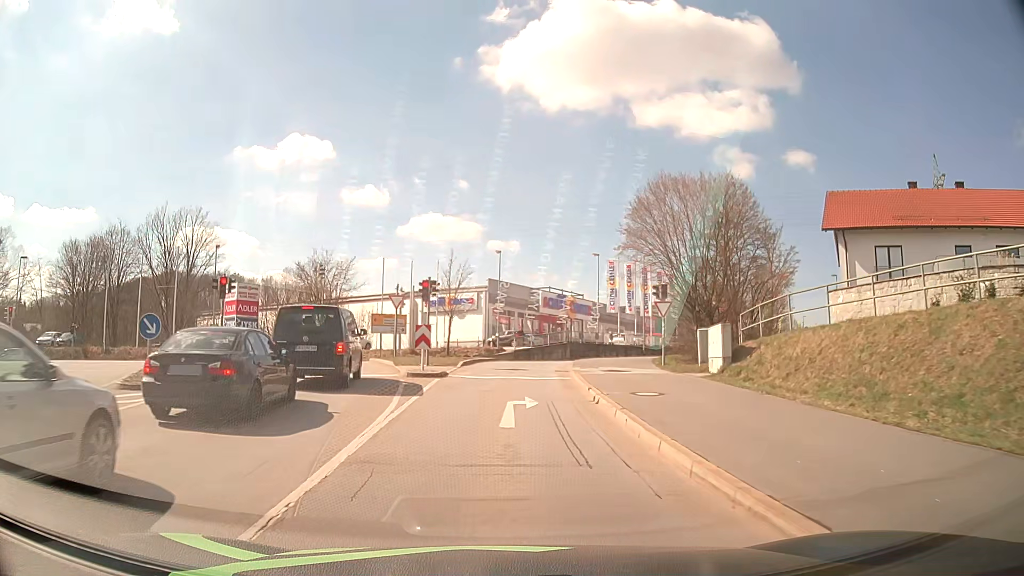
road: primary_link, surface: asphalt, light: Day
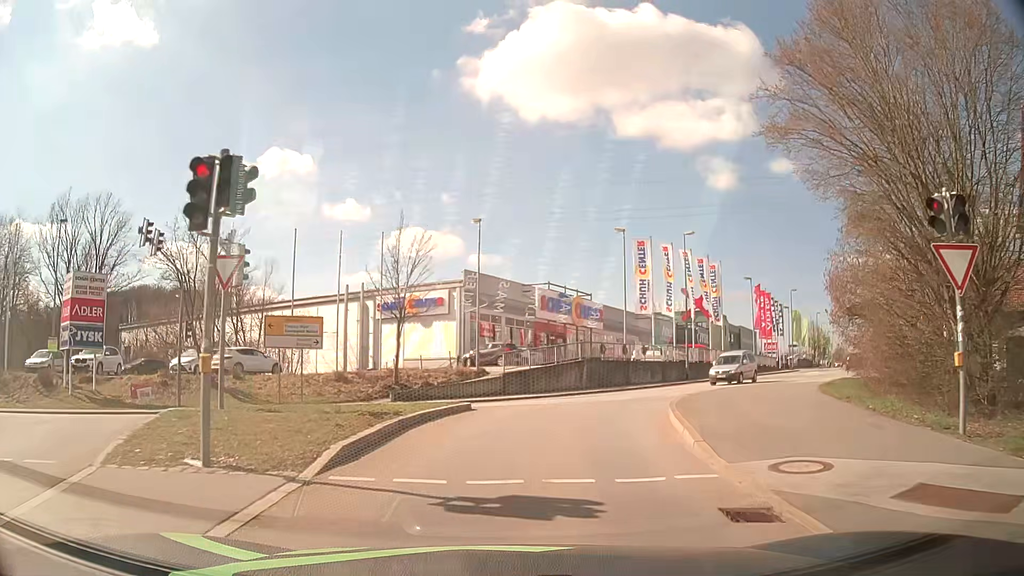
(0.0, +19.7) m; +1°
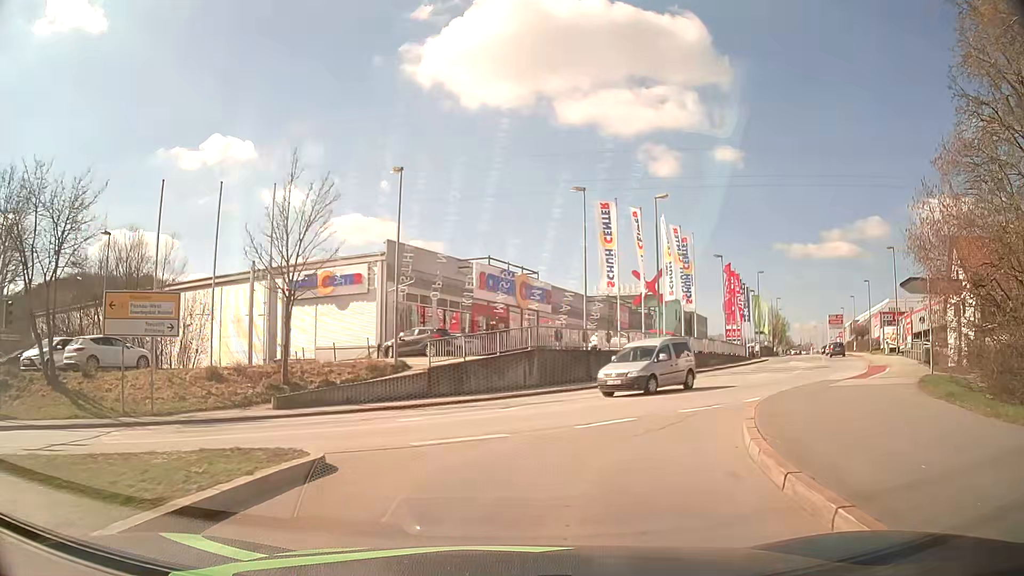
(+0.3, +8.3) m; +6°
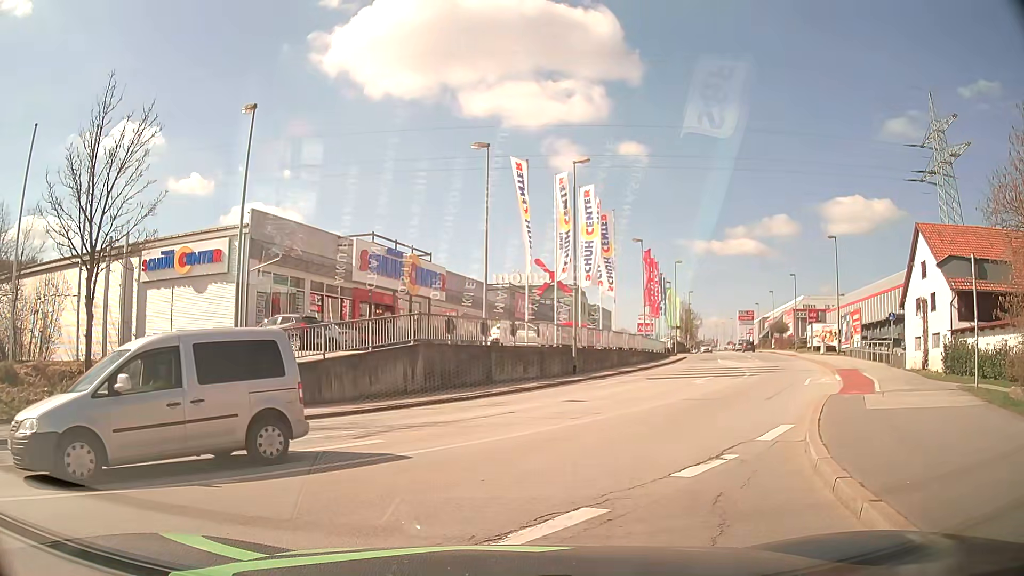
(+0.3, +6.0) m; +7°
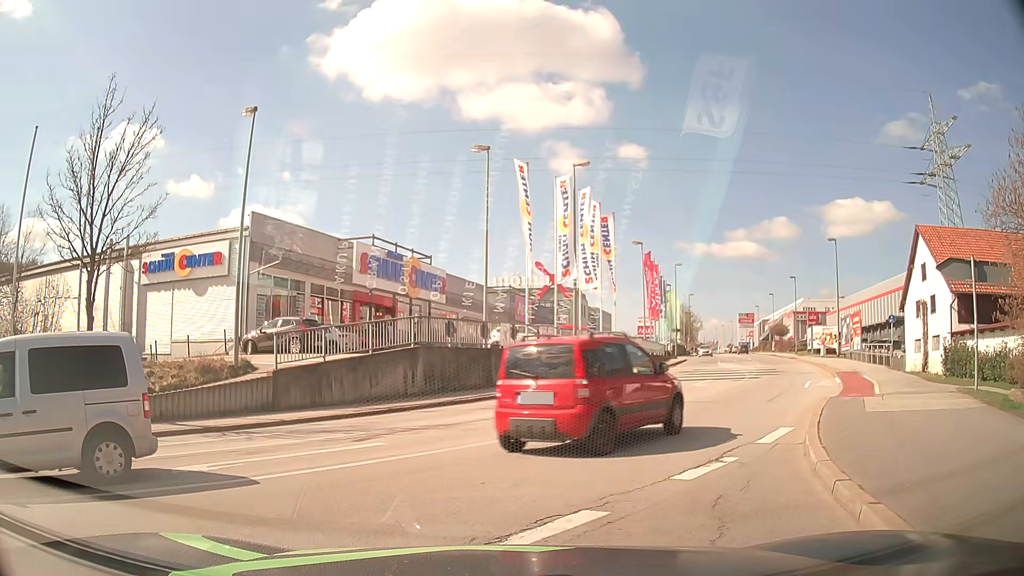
(0.0, +0.1) m; 0°
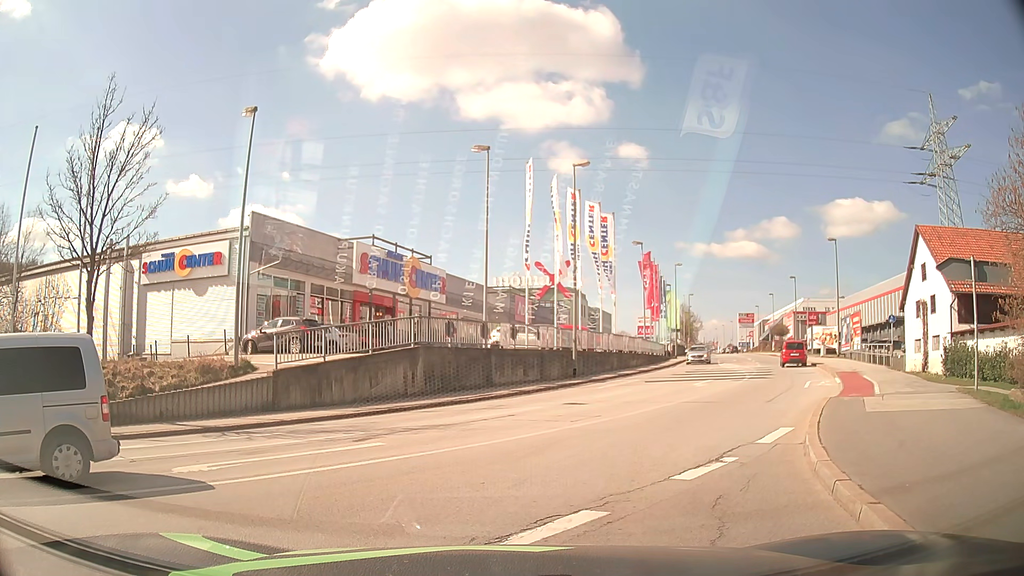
(0.0, 0.0) m; 0°
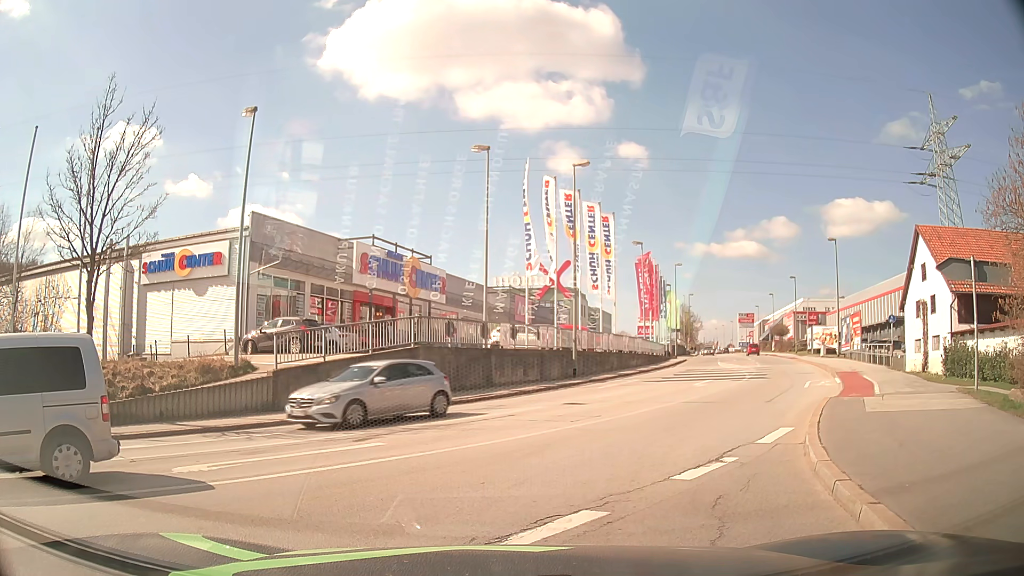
(0.0, 0.0) m; 0°
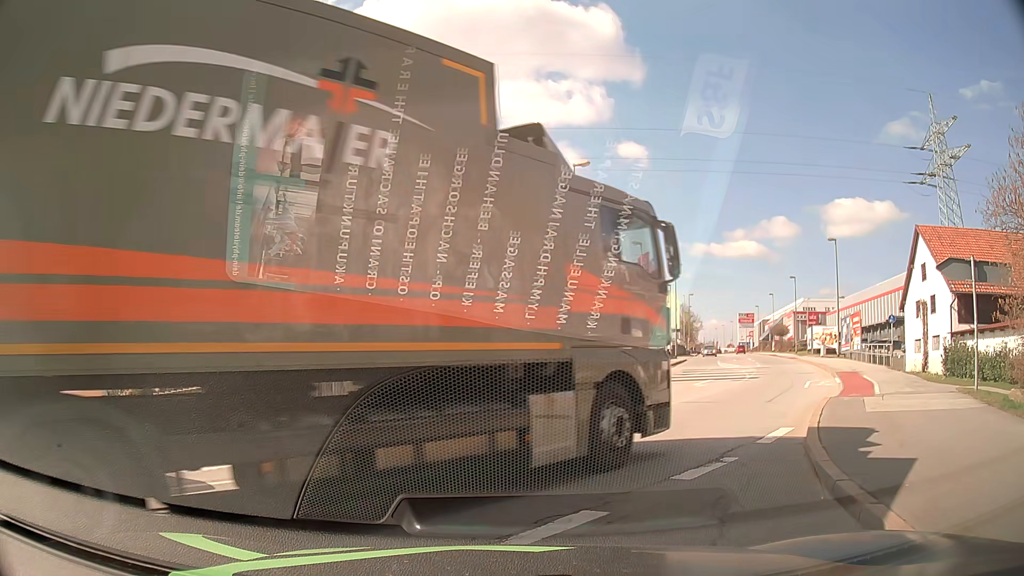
(0.0, 0.0) m; 0°
